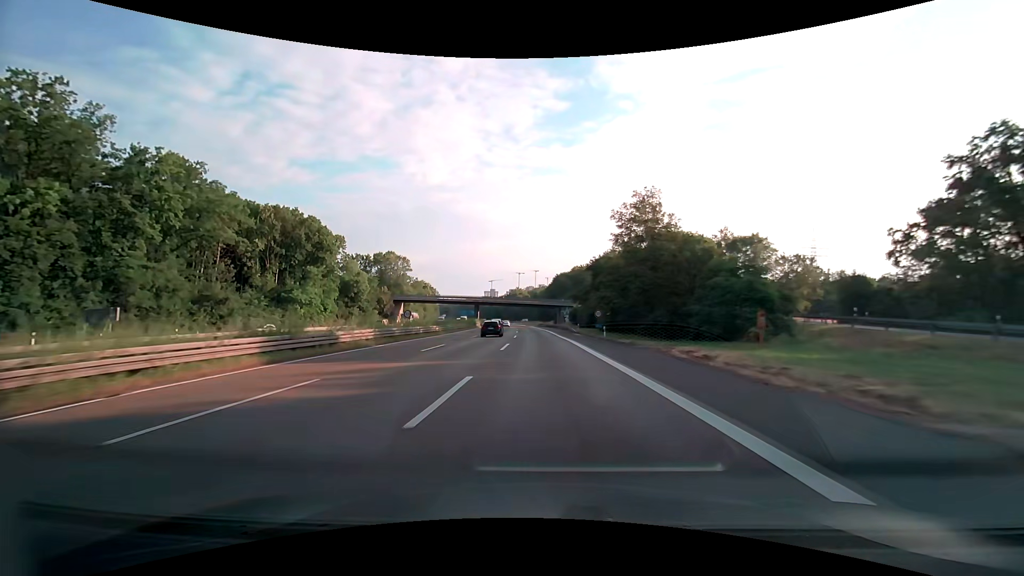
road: motorway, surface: asphalt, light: Day
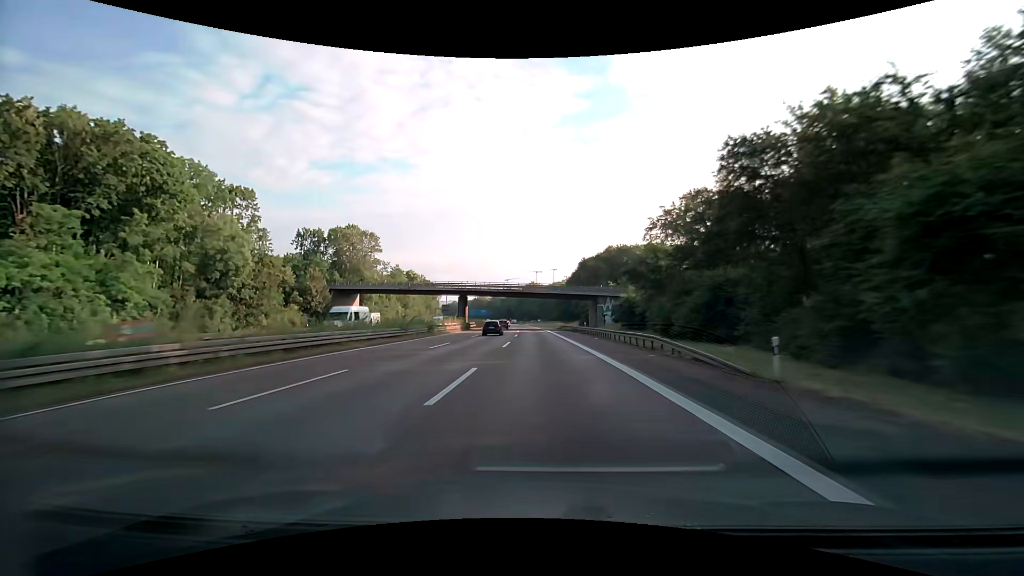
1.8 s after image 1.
(-1.0, +51.1) m; -2°
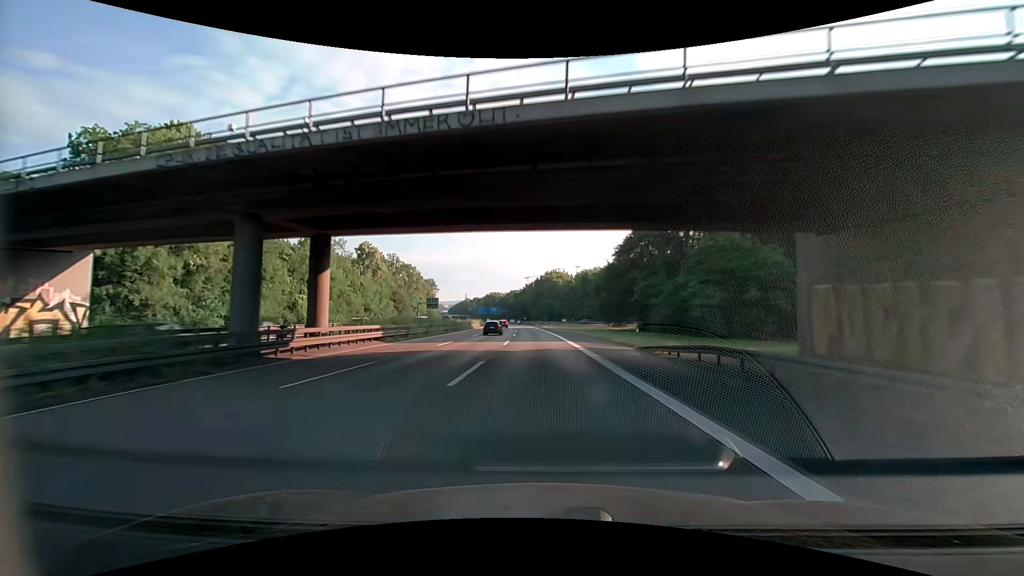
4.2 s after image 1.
(-1.3, +67.9) m; -2°
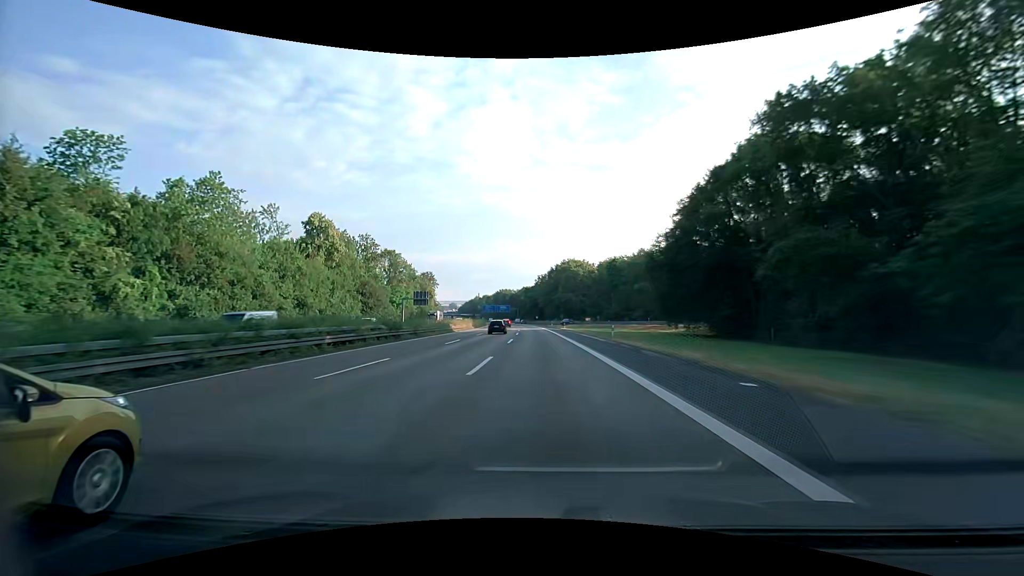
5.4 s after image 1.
(-0.4, +33.9) m; -2°
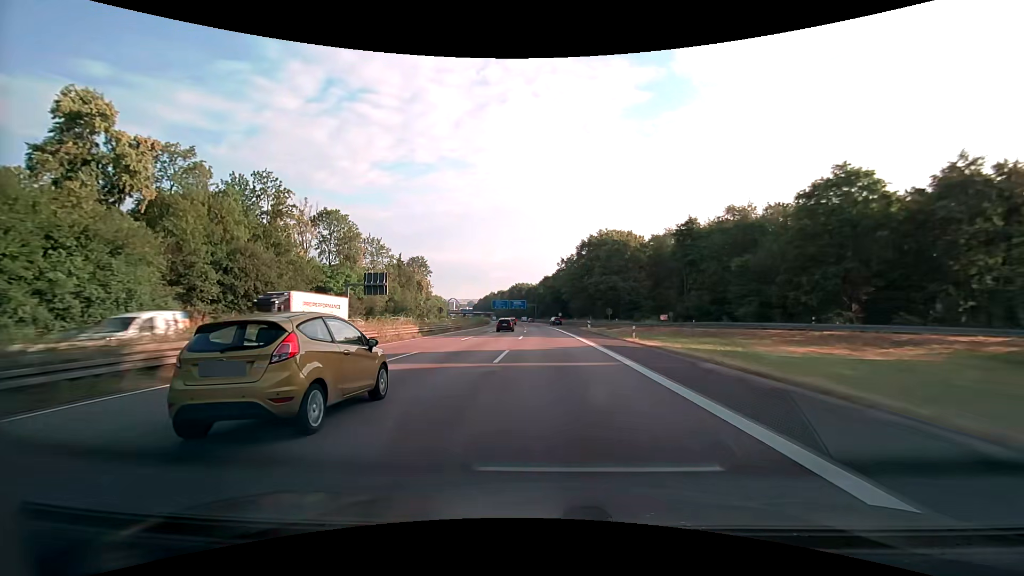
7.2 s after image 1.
(-0.9, +50.6) m; -2°
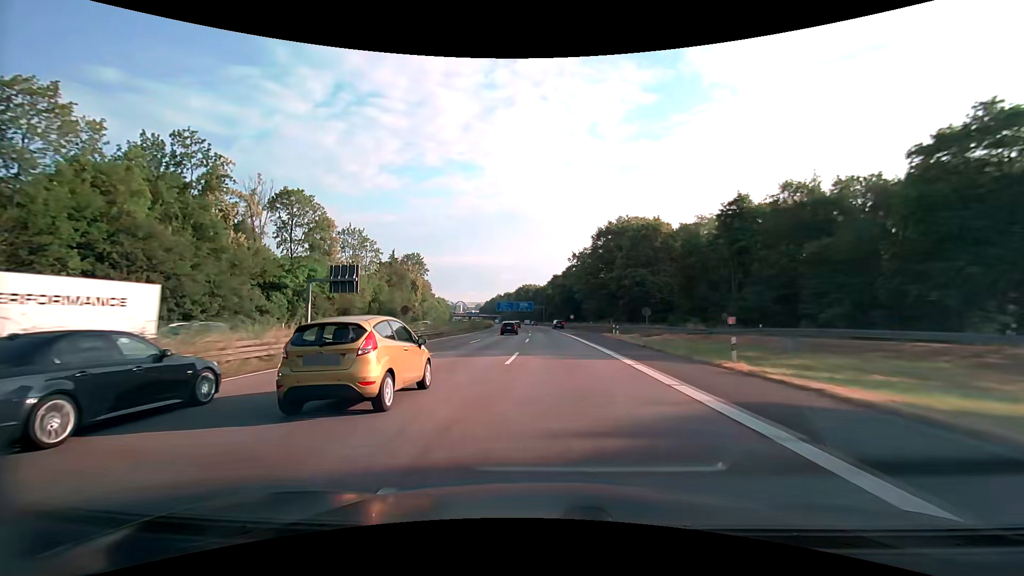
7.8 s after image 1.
(-0.1, +16.7) m; -1°
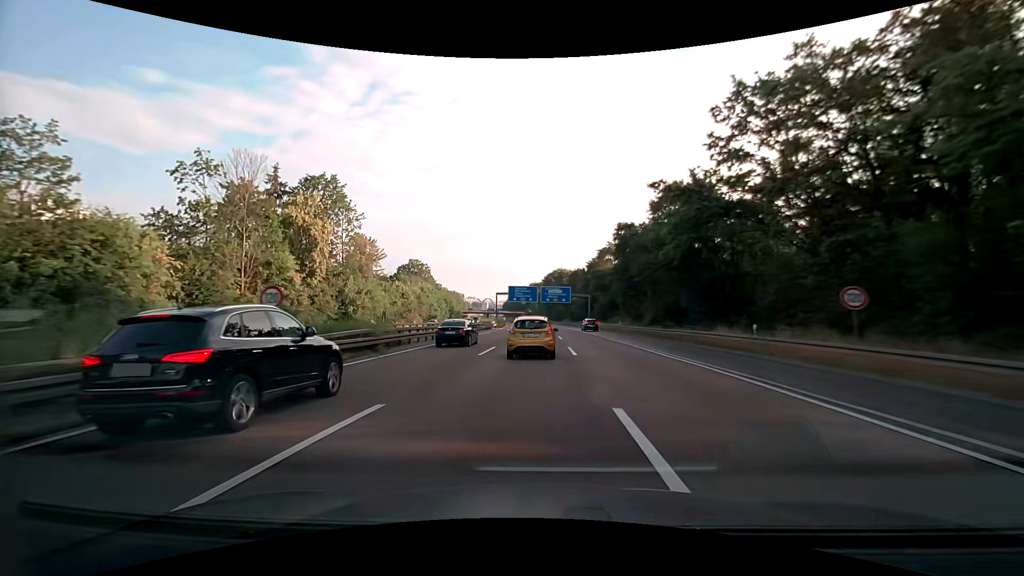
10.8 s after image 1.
(-3.4, +83.2) m; -4°
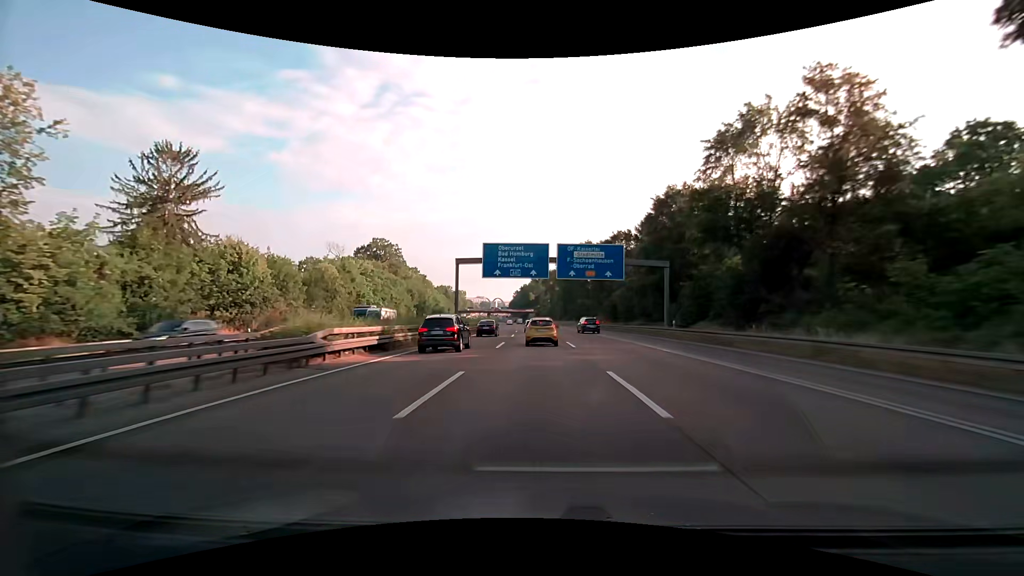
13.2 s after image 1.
(-0.8, +66.5) m; -1°
(0, +10) (0, +20) (0, +30) (-1, +40) (-1, +50) (-1, +60) (-2, +70) (-2, +80) (-3, +90) (-3, +100) m
